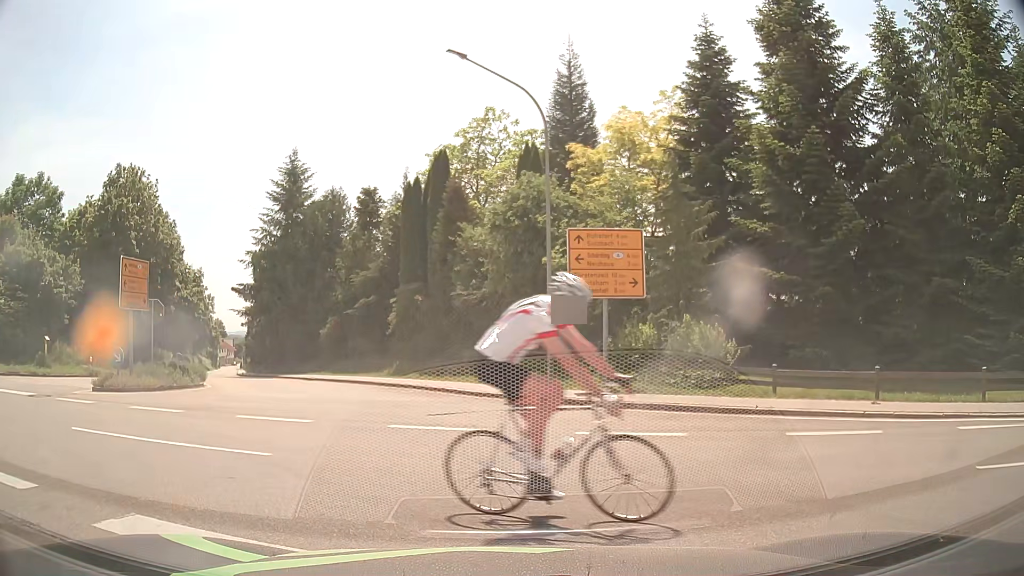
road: tertiary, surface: asphalt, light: Day
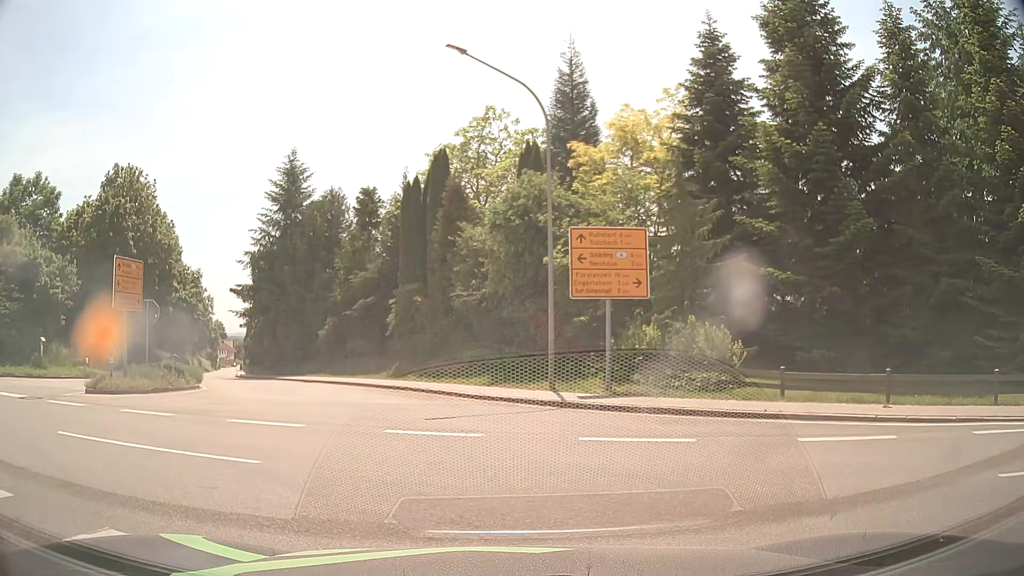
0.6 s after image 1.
(0.0, +0.4) m; 0°
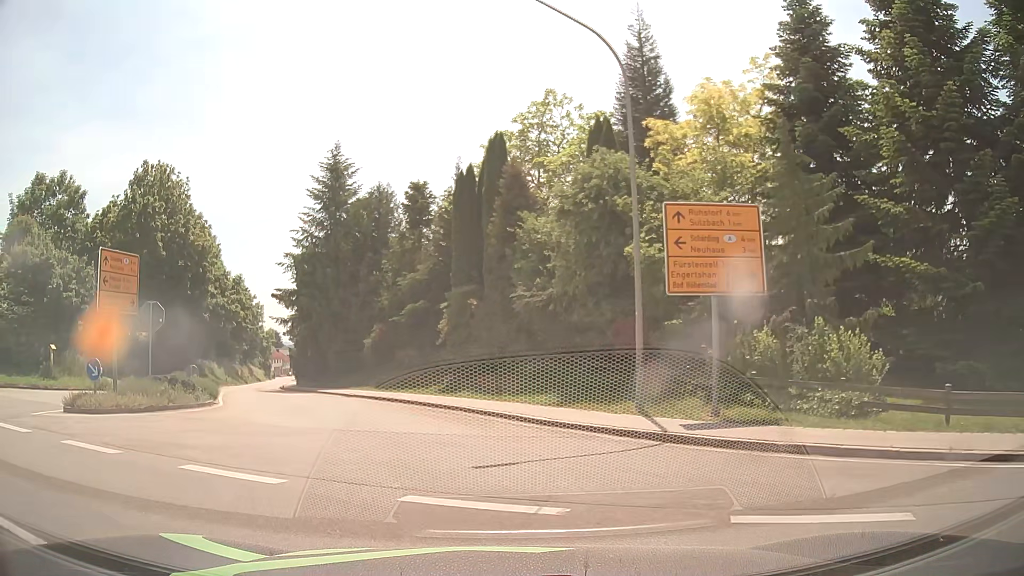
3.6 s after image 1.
(-0.3, +4.6) m; -7°
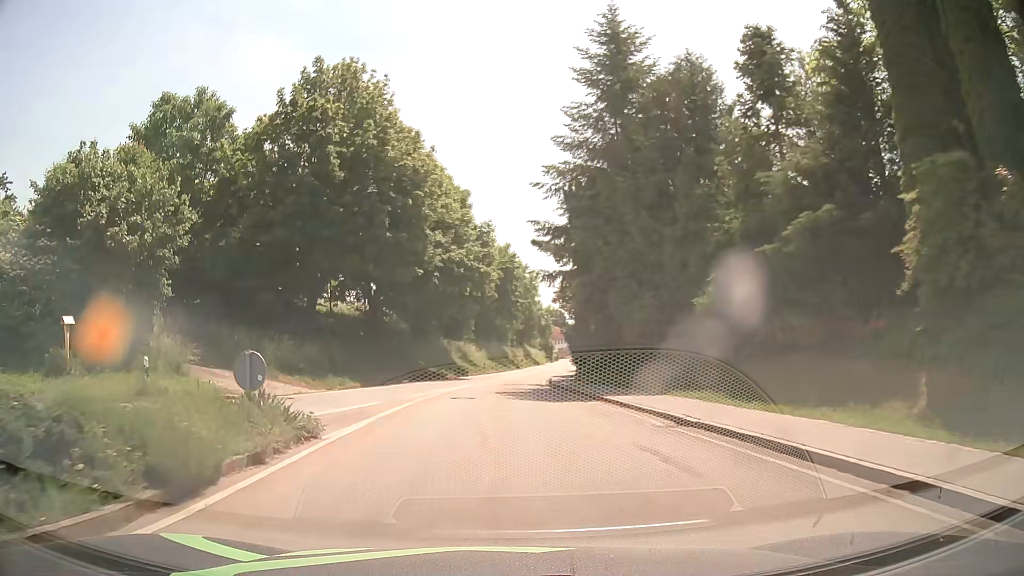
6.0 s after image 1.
(-4.4, +18.2) m; -25°
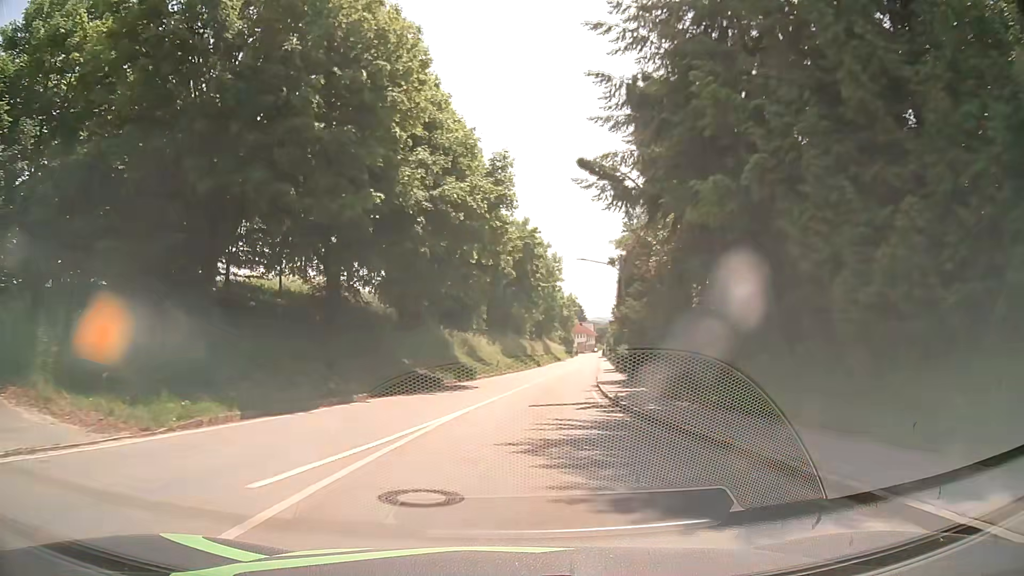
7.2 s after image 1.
(-0.4, +14.4) m; -2°
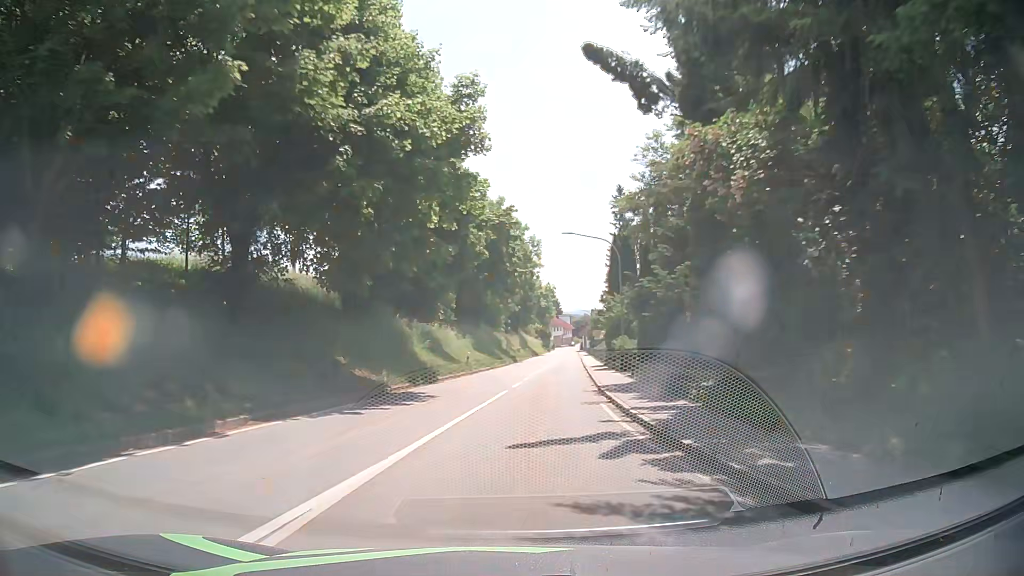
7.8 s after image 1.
(+0.1, +7.9) m; +2°
